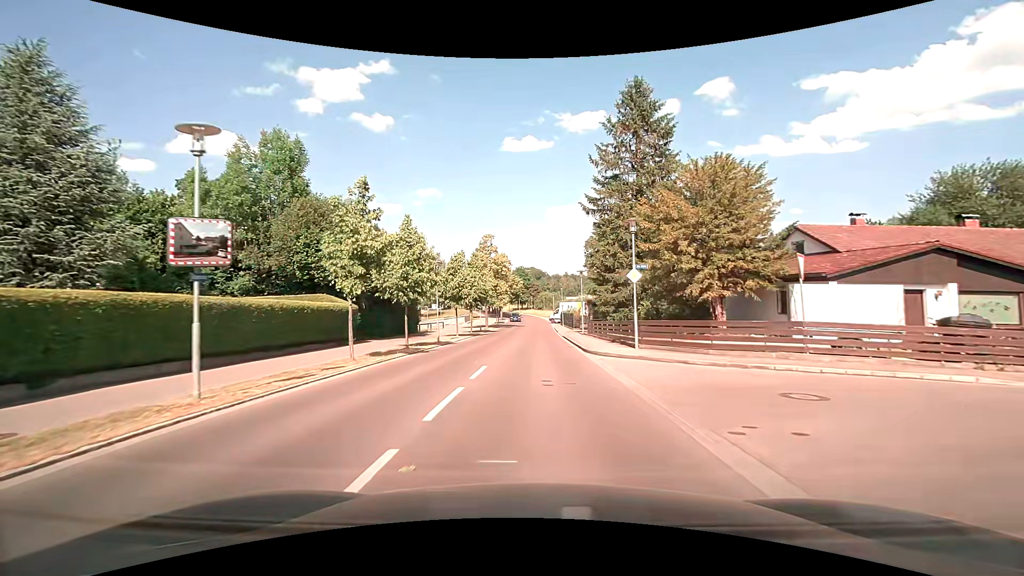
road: tertiary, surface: asphalt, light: Day
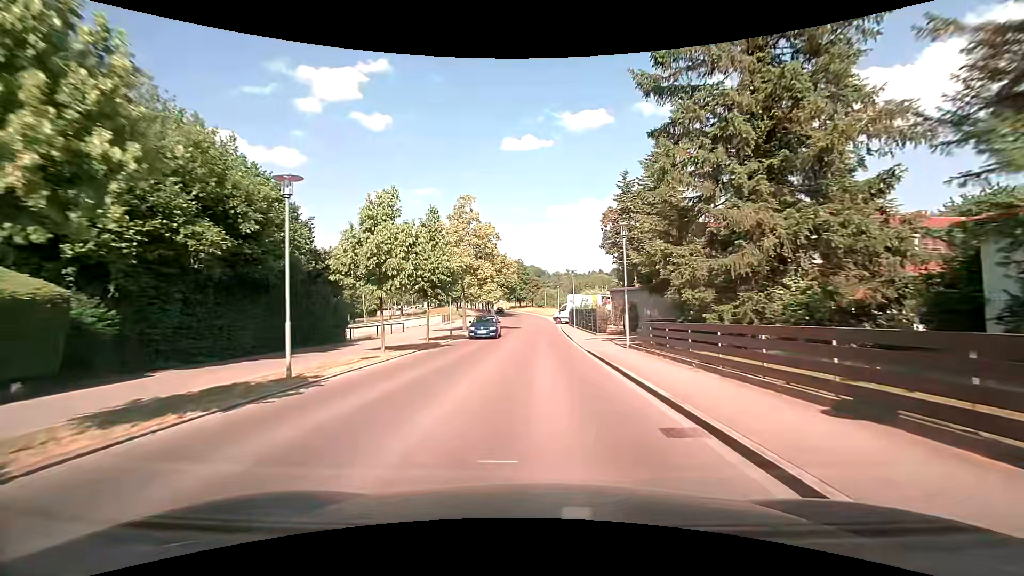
(-0.1, +18.6) m; 0°
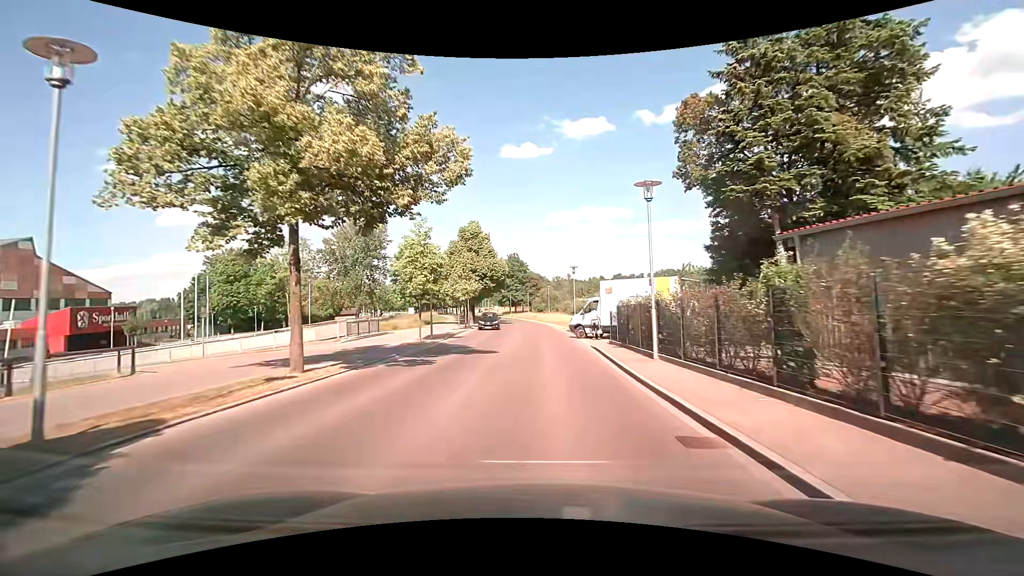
(+0.1, +28.8) m; 0°
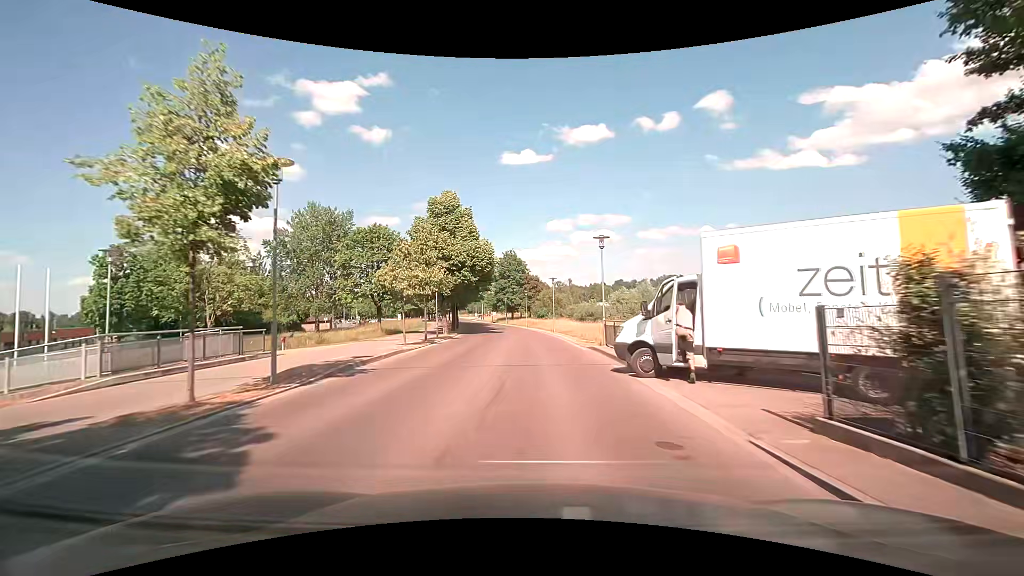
(+0.2, +16.5) m; 0°
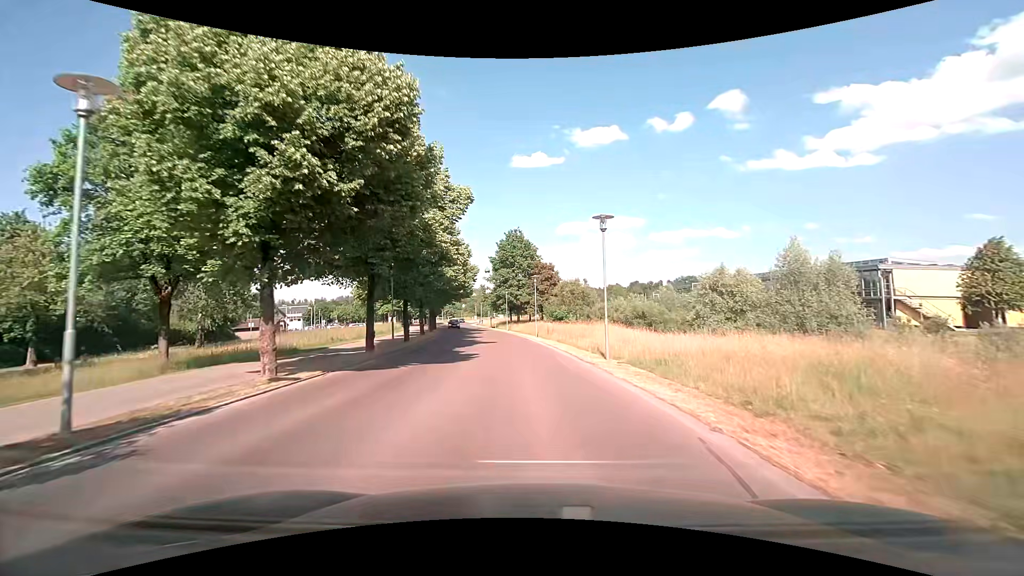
(0.0, +28.6) m; -1°
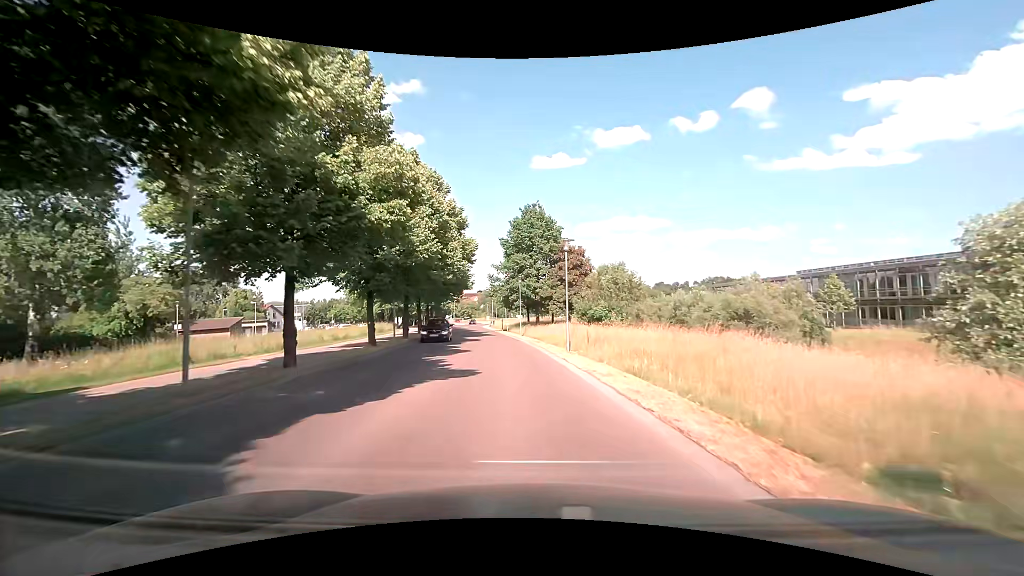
(-0.4, +18.2) m; -2°
